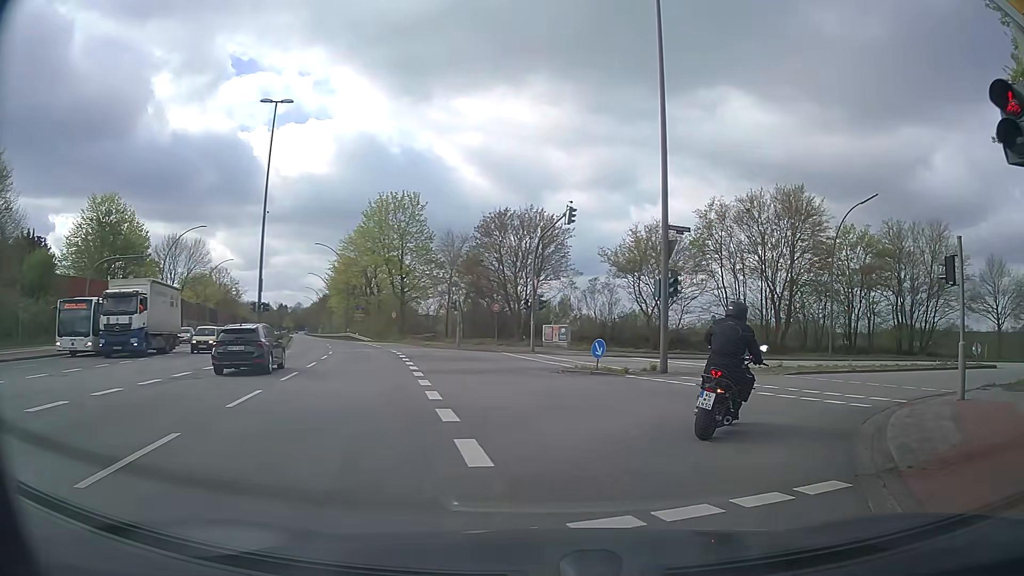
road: secondary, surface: asphalt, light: Day
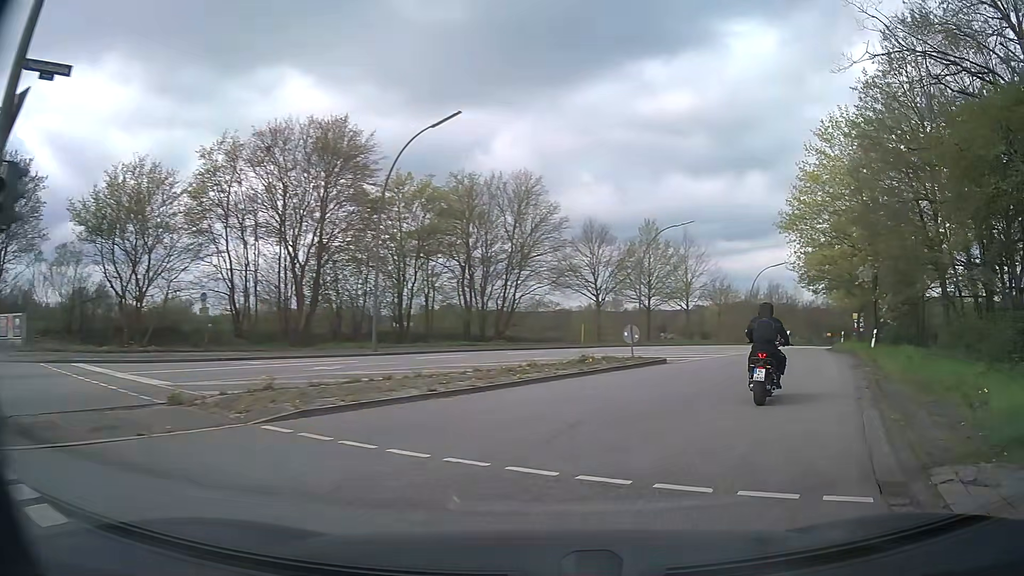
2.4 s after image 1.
(+4.3, +13.6) m; +37°
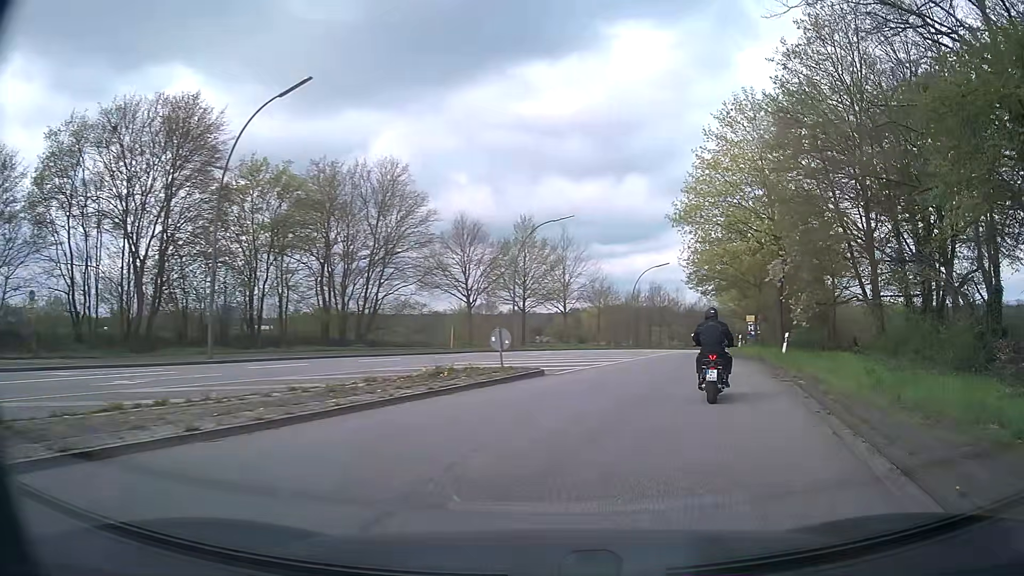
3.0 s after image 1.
(+0.4, +4.4) m; +11°
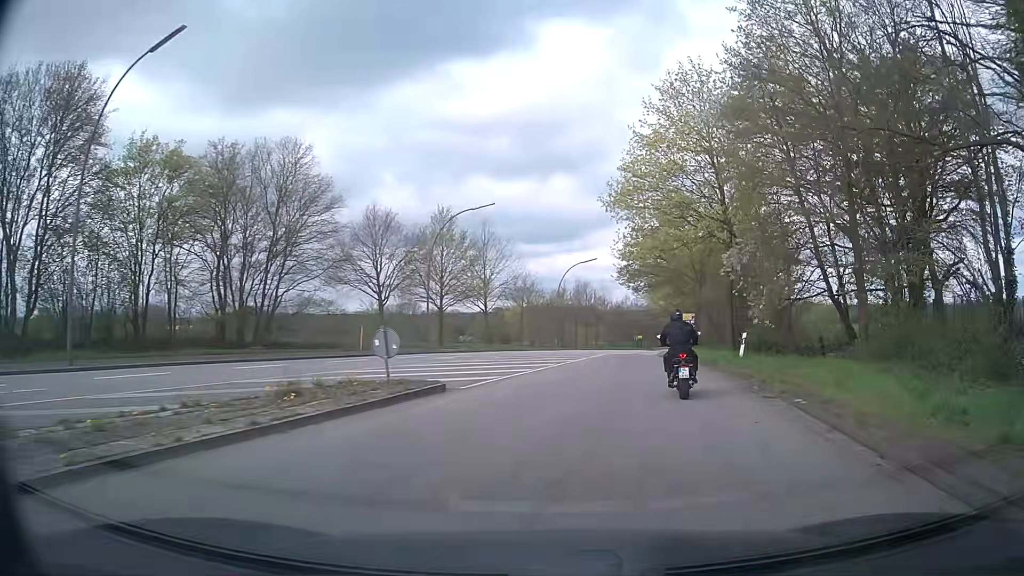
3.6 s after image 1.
(+0.3, +4.8) m; +6°
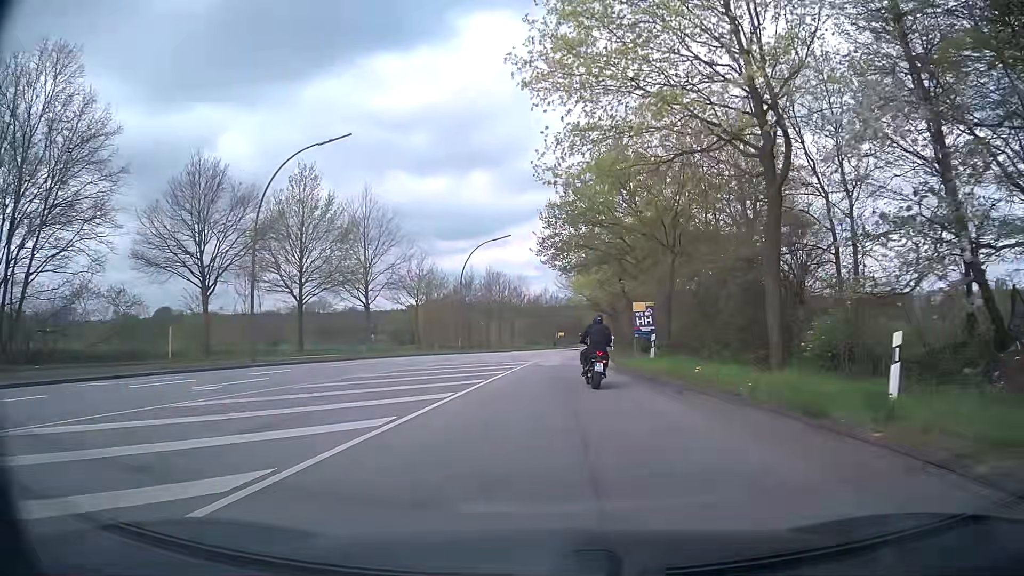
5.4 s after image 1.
(+1.4, +16.7) m; +7°
